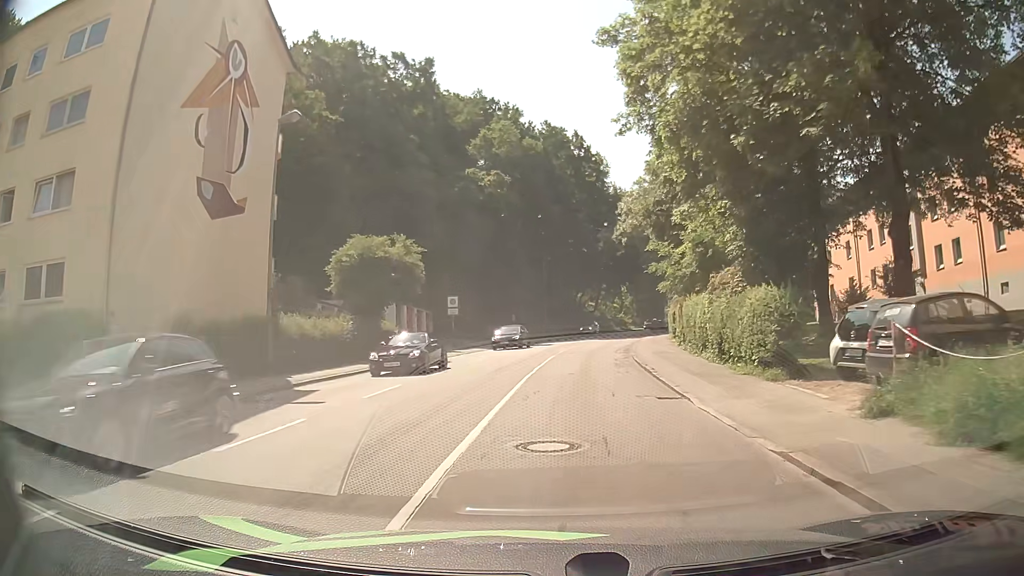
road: tertiary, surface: asphalt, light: Day
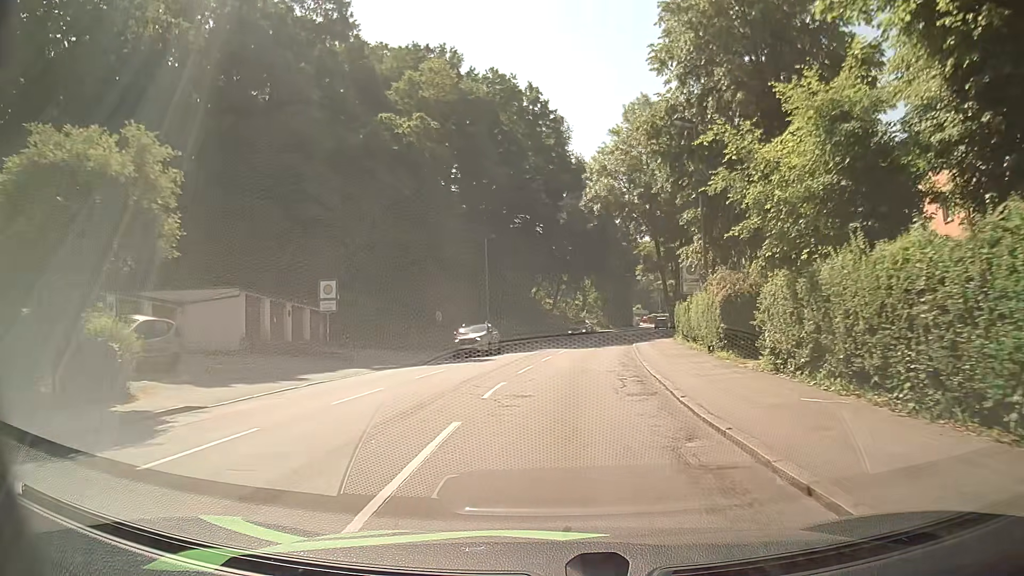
(+0.7, +19.2) m; +4°
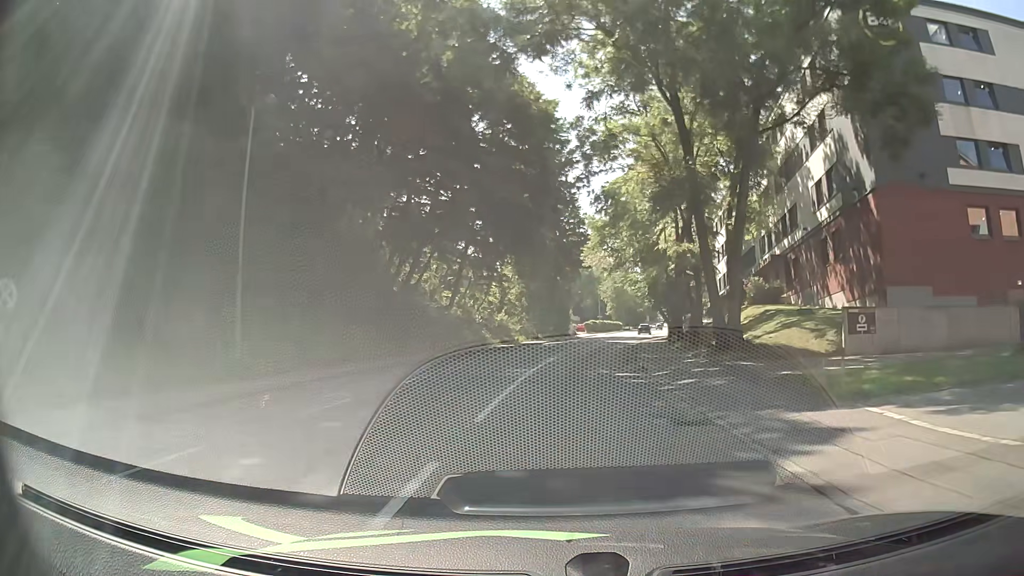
(+1.5, +32.5) m; +6°
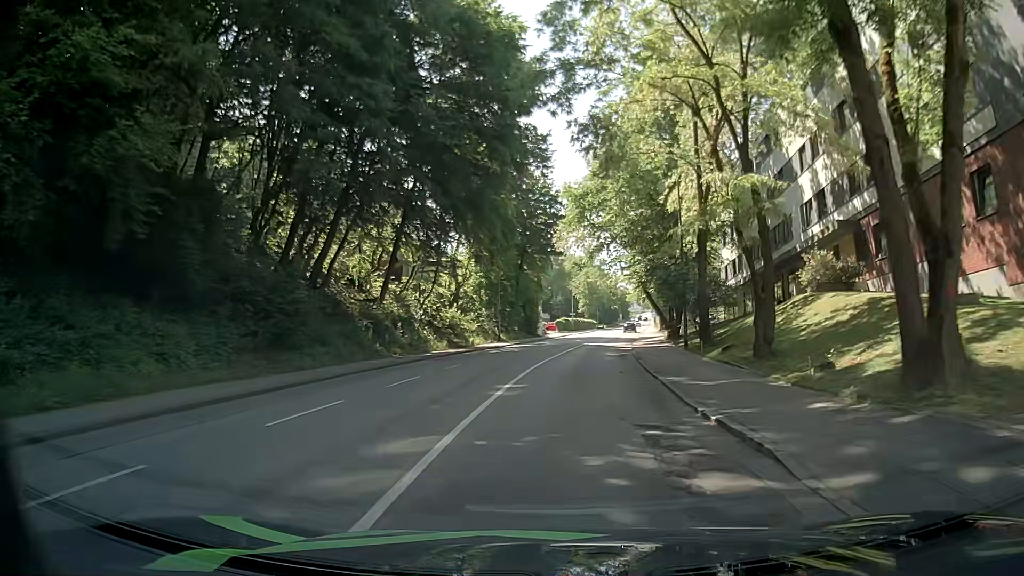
(+0.3, +13.2) m; +3°
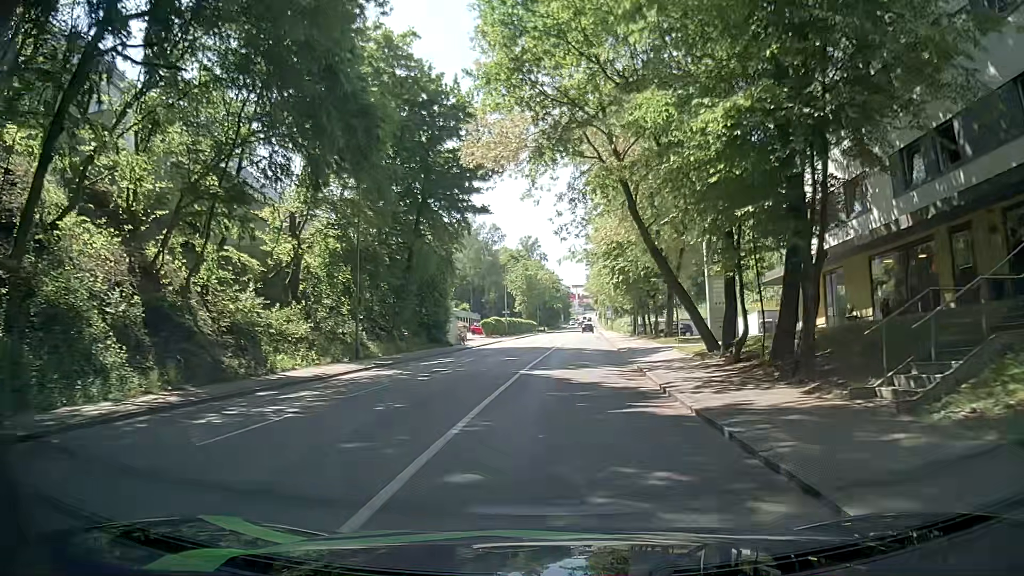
(+1.2, +26.9) m; +5°
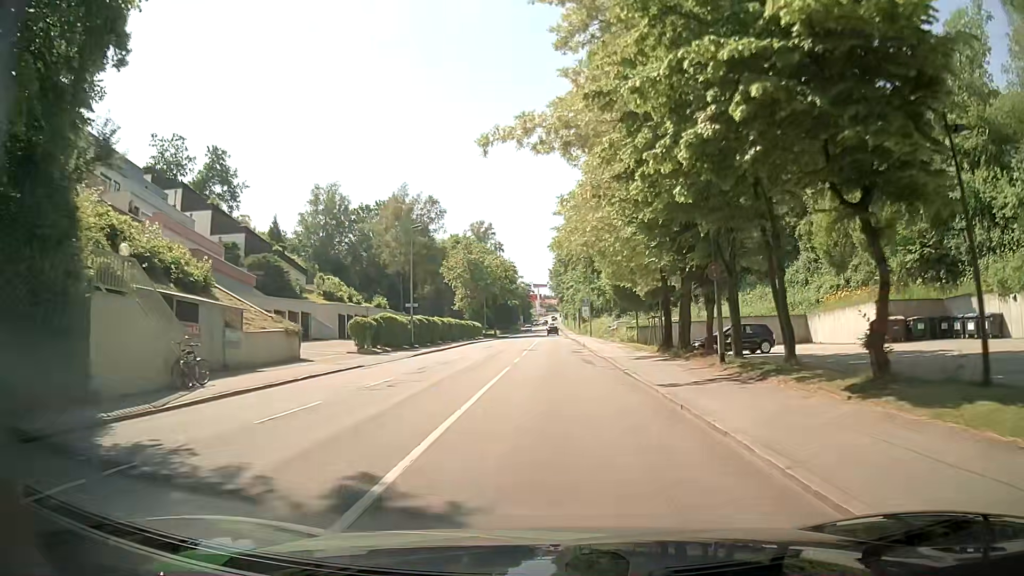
(+1.8, +34.5) m; +4°
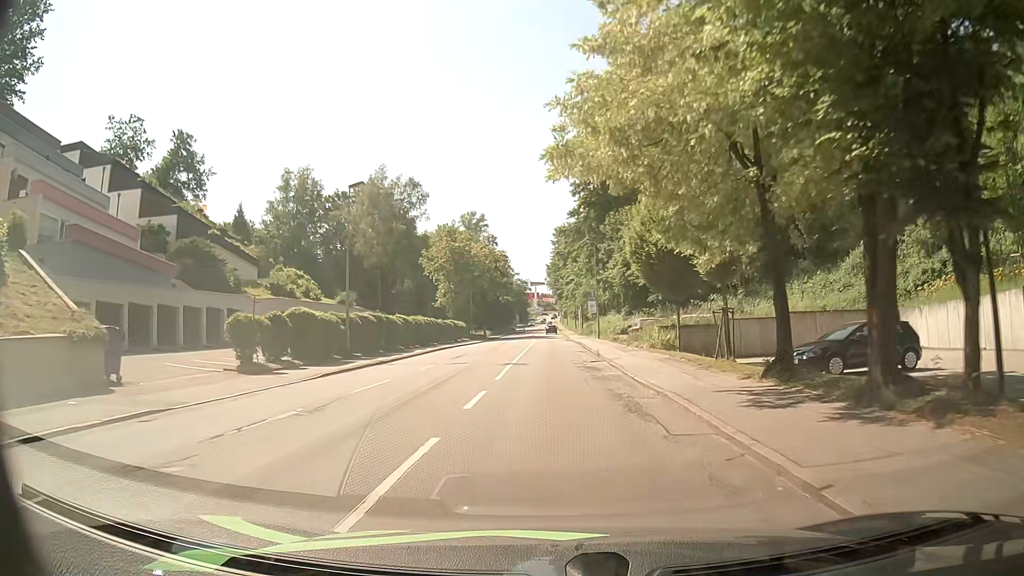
(-0.1, +14.0) m; 0°
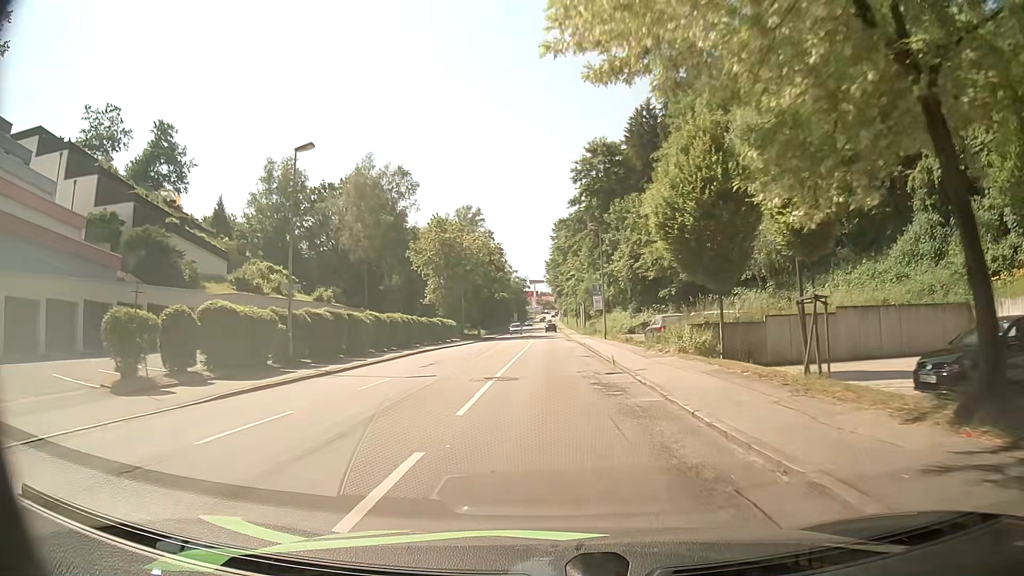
(-0.1, +7.1) m; -1°
(0, +10) (0, +20) (0, +30) (0, +40) (0, +50) (0, +60) (0, +70) (0, +80) (0, +90) (0, +100) m
